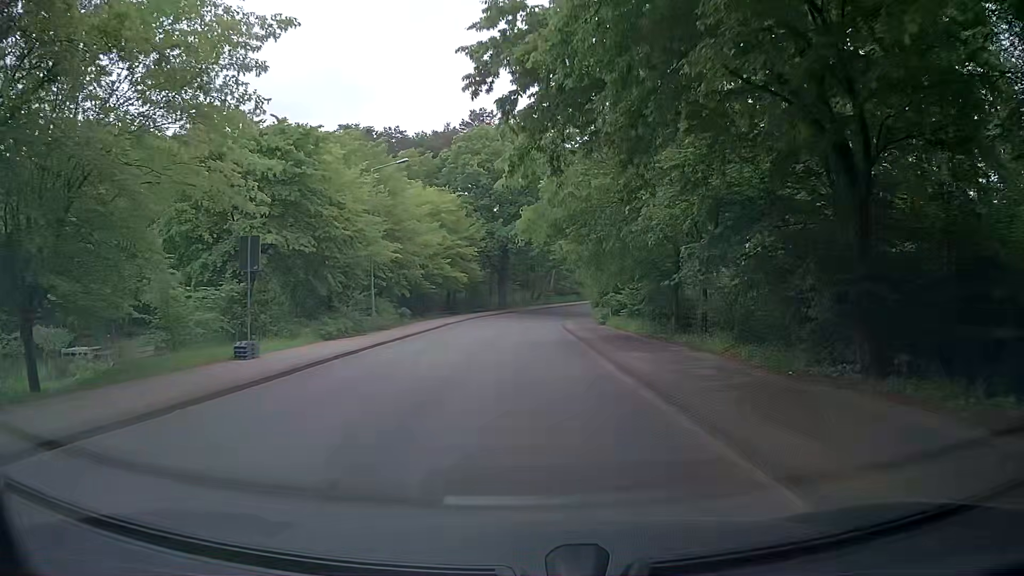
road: unclassified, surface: asphalt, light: Day
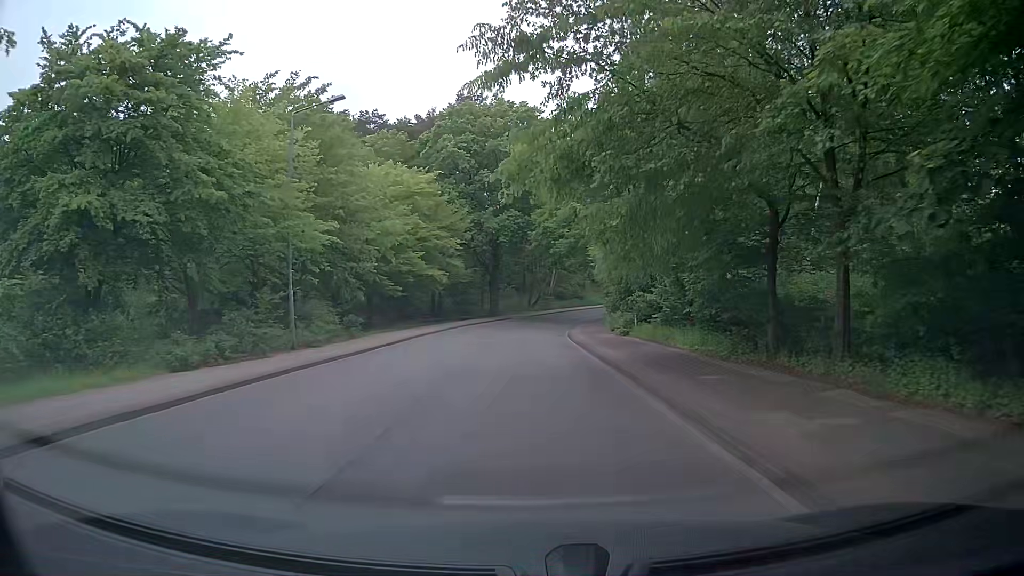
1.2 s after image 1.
(+0.1, +11.1) m; 0°
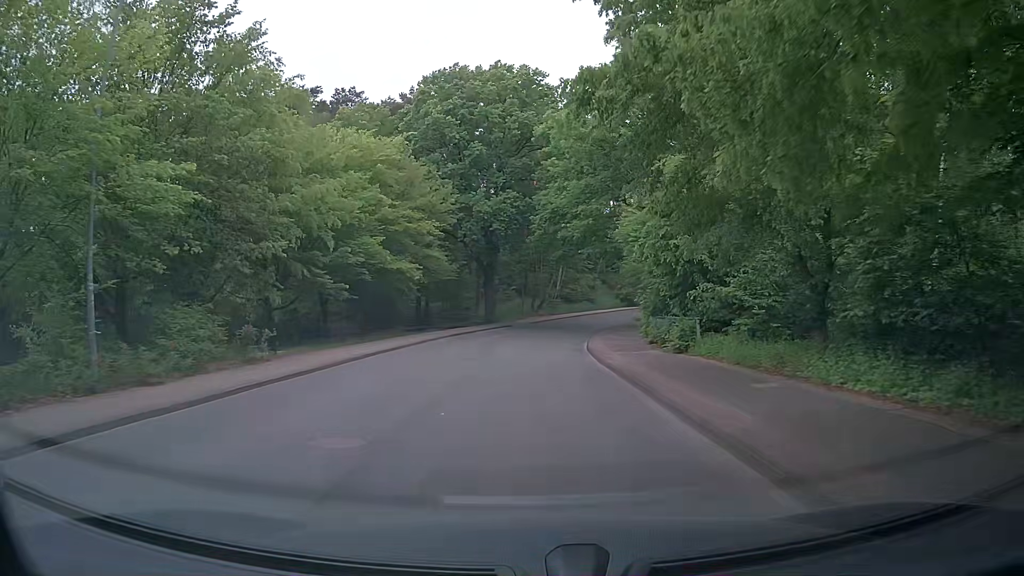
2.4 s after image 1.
(+0.1, +11.1) m; 0°
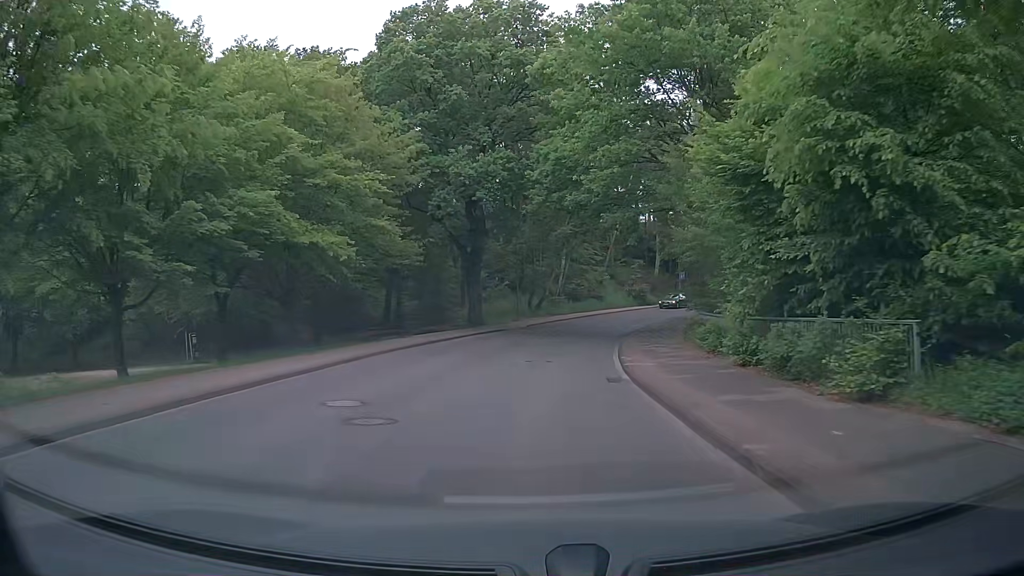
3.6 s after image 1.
(+0.1, +12.0) m; +1°
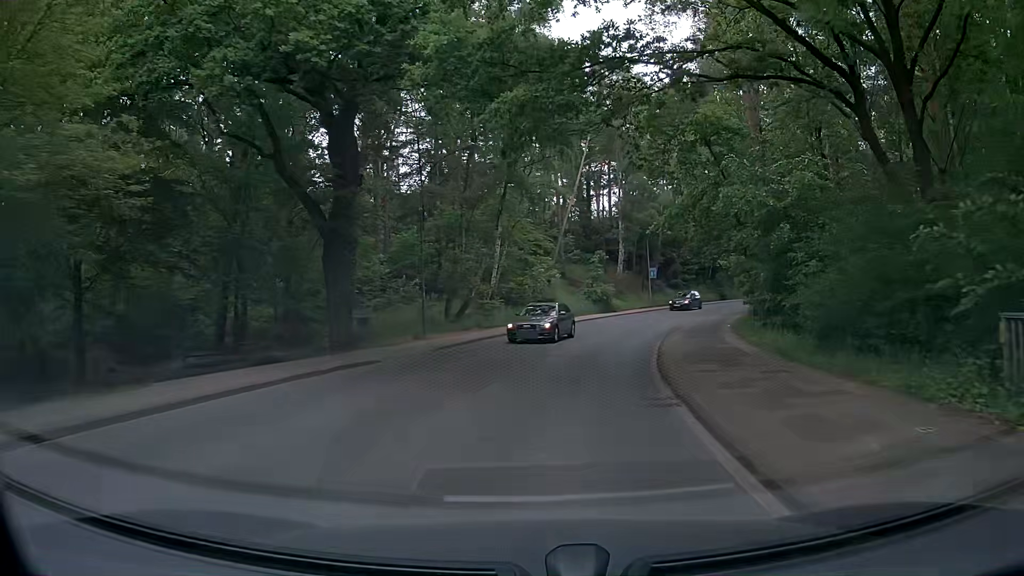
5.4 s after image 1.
(+0.5, +18.5) m; +4°
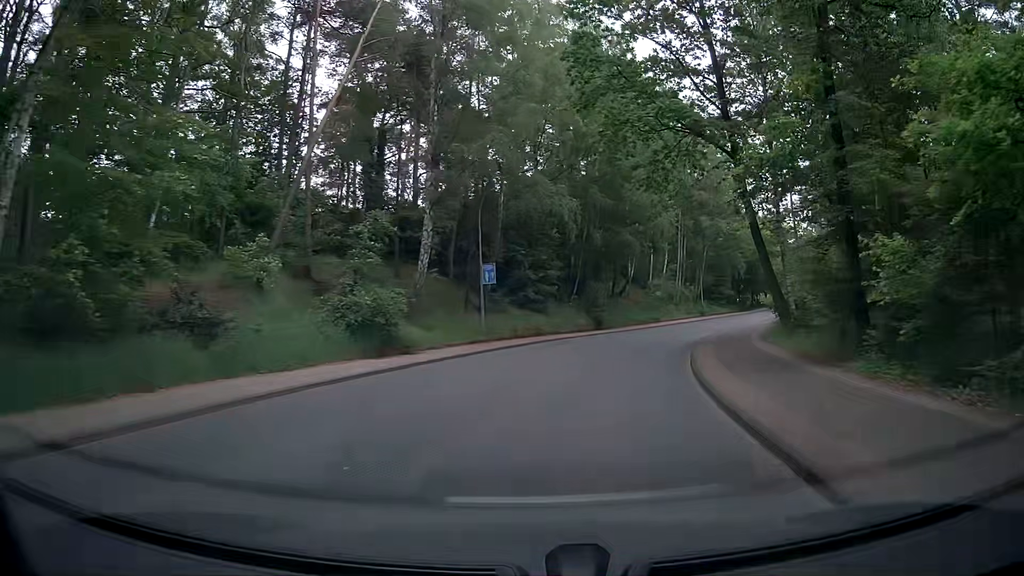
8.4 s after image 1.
(+4.5, +29.8) m; +17°
